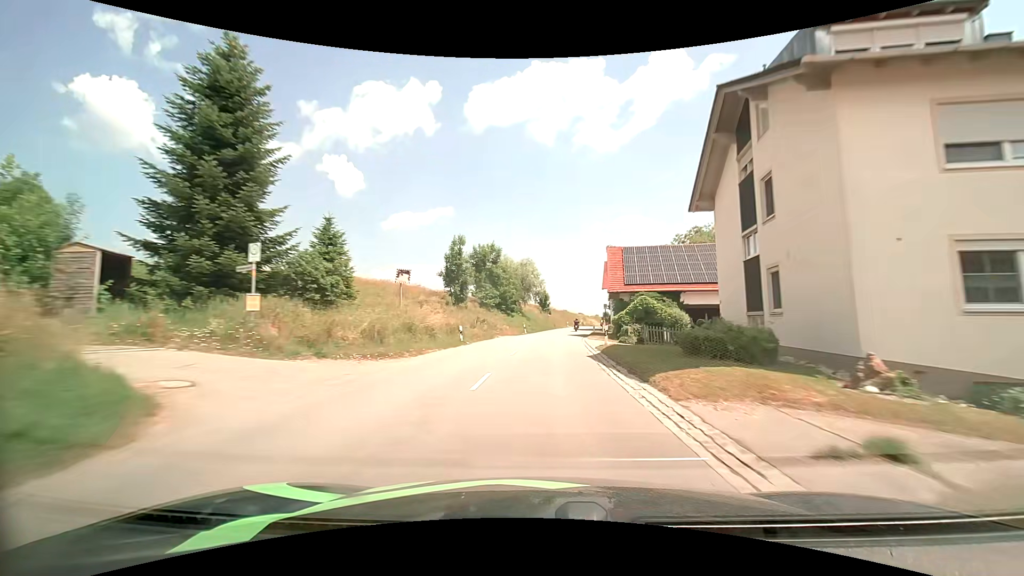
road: secondary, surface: asphalt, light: Day
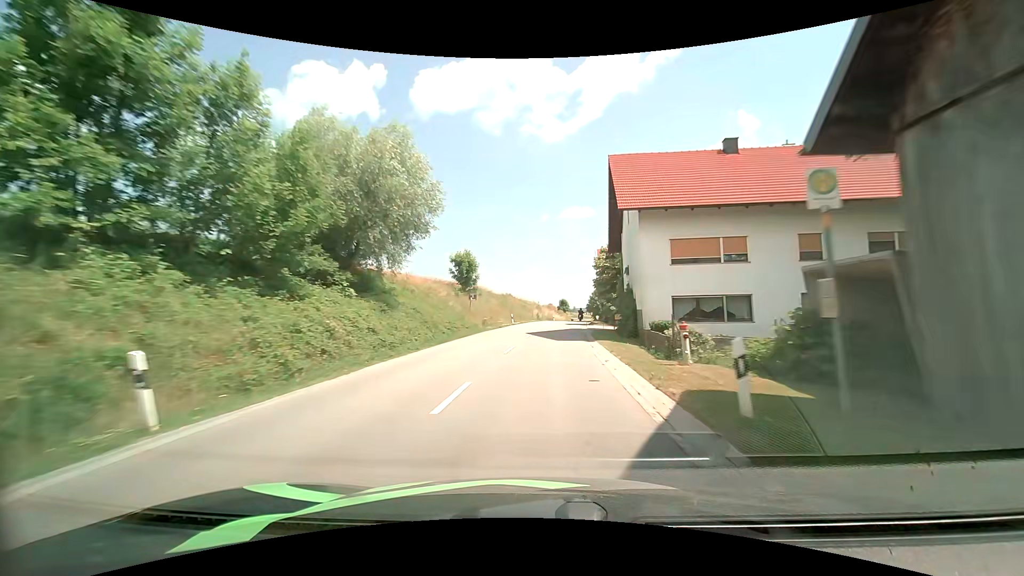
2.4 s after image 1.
(+2.8, +47.6) m; +6°
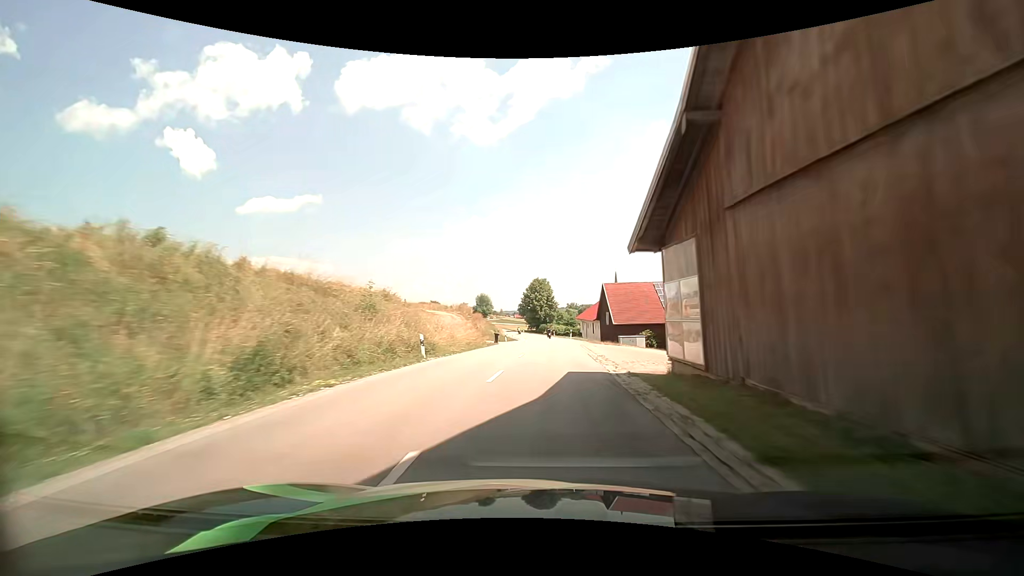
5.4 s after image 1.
(+4.4, +58.8) m; +8°
(0, +10) (+1, +20) (+1, +30) (+1, +40) (+2, +50) (+2, +60) (+2, +70) (+2, +80) (+1, +90) (0, +100) m
